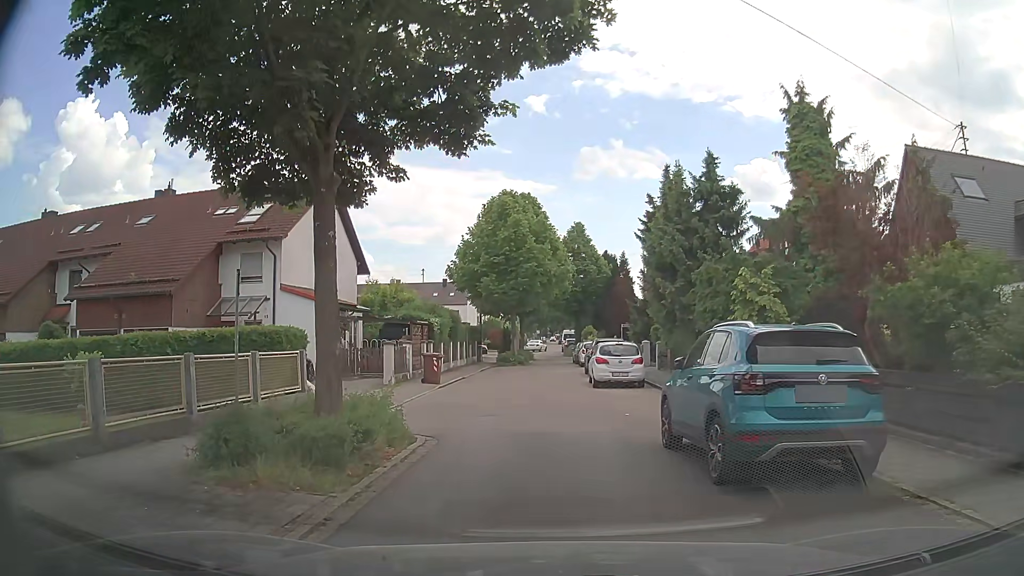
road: residential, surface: asphalt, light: Day
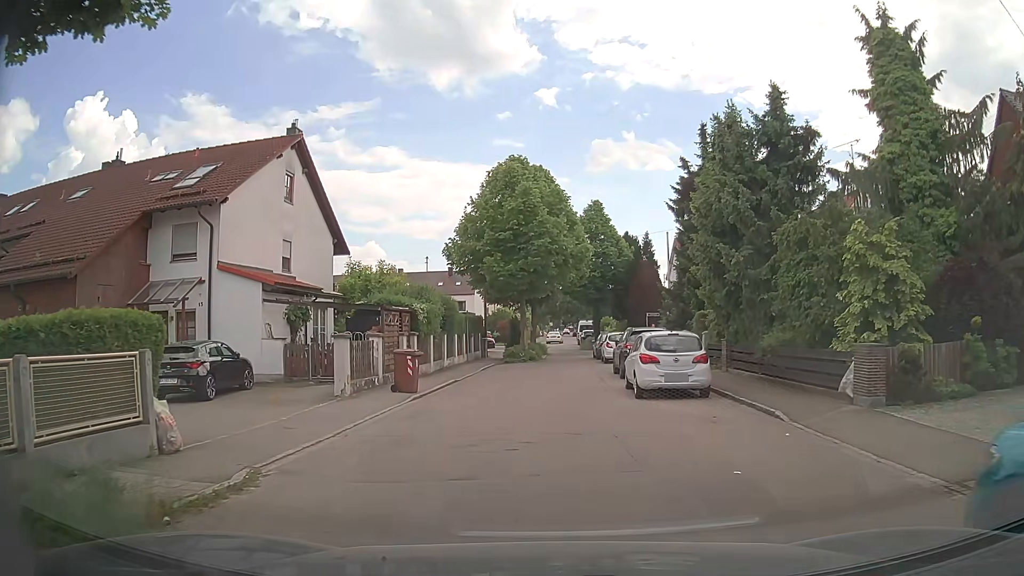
(-0.2, +7.1) m; -2°
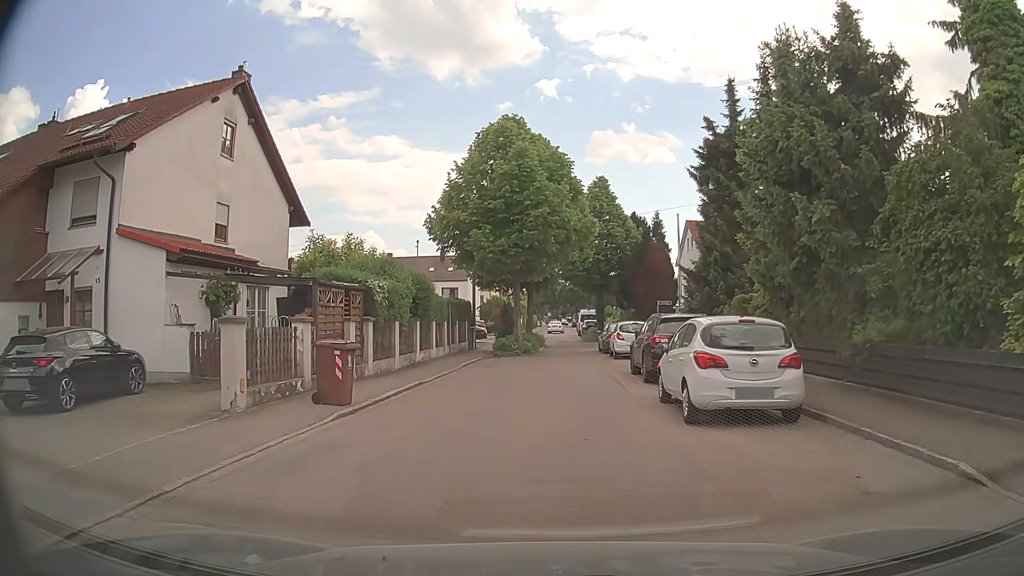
(0.0, +5.8) m; -1°
